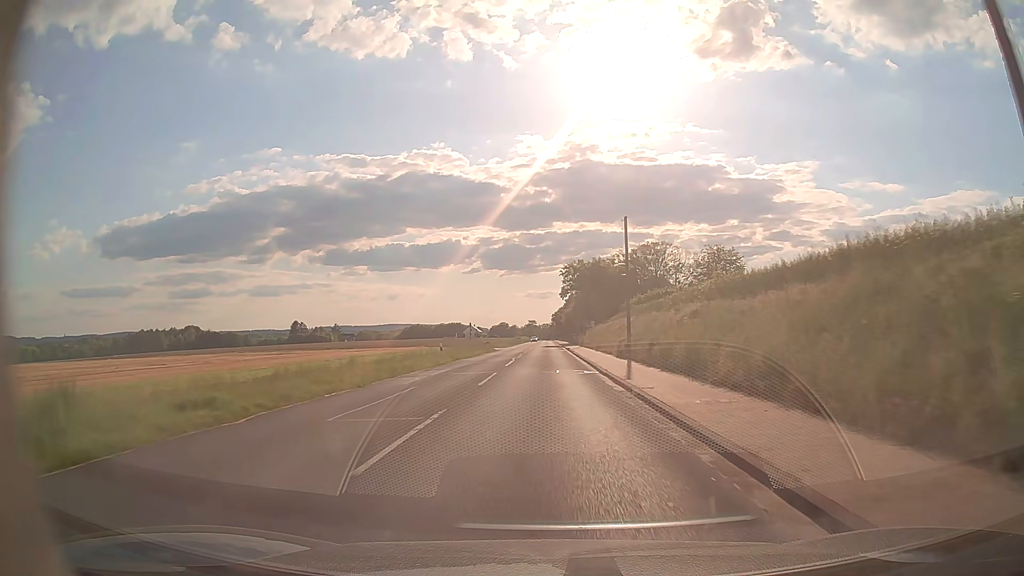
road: tertiary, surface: asphalt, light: Day
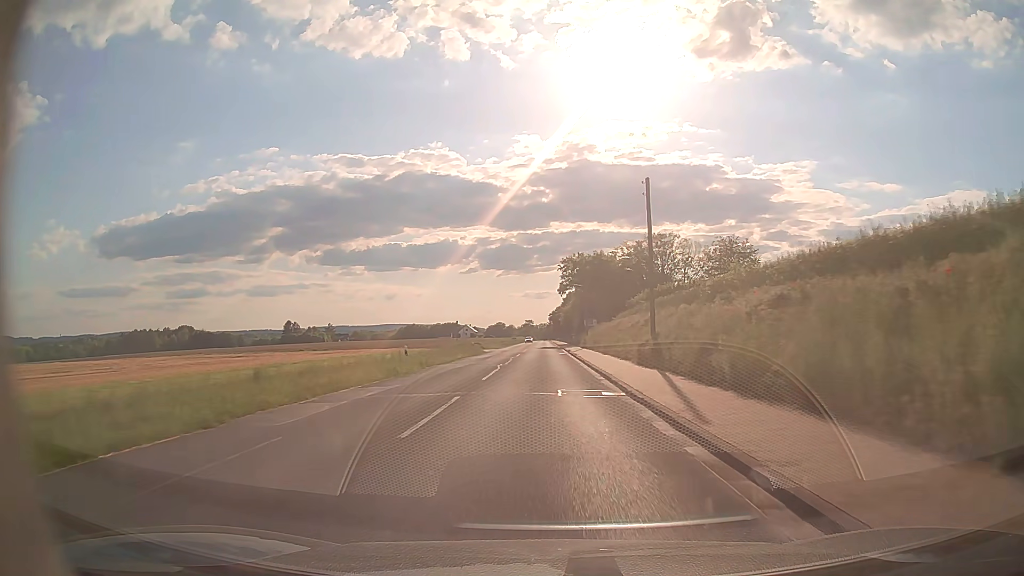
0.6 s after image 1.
(0.0, +9.6) m; 0°
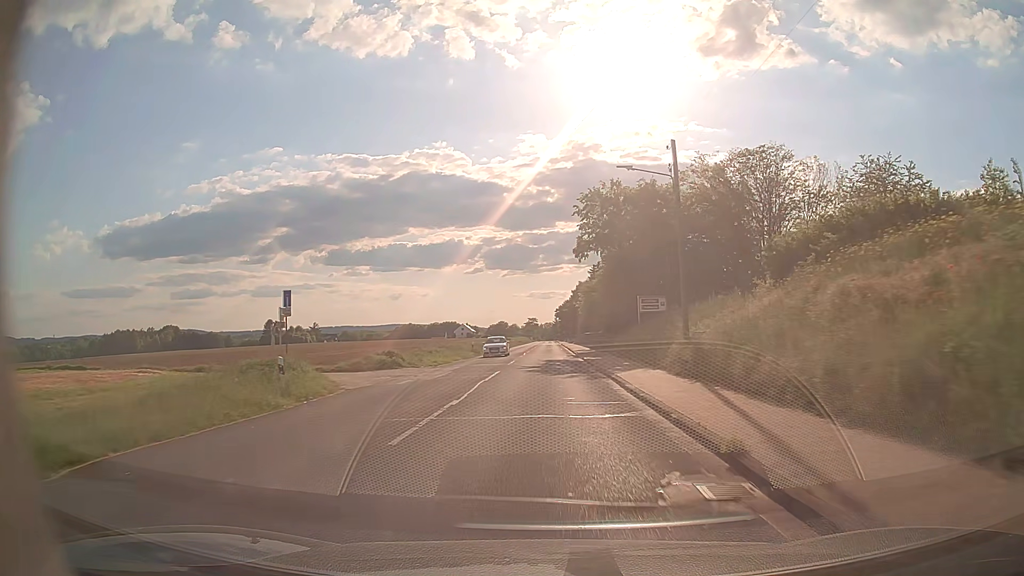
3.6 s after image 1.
(-0.1, +48.9) m; 0°
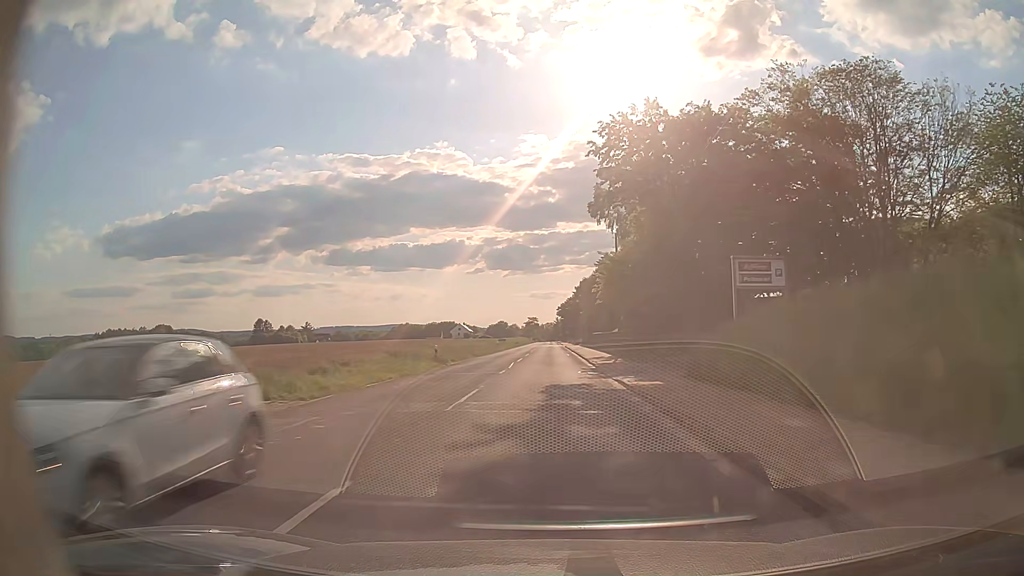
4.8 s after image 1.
(0.0, +19.8) m; 0°
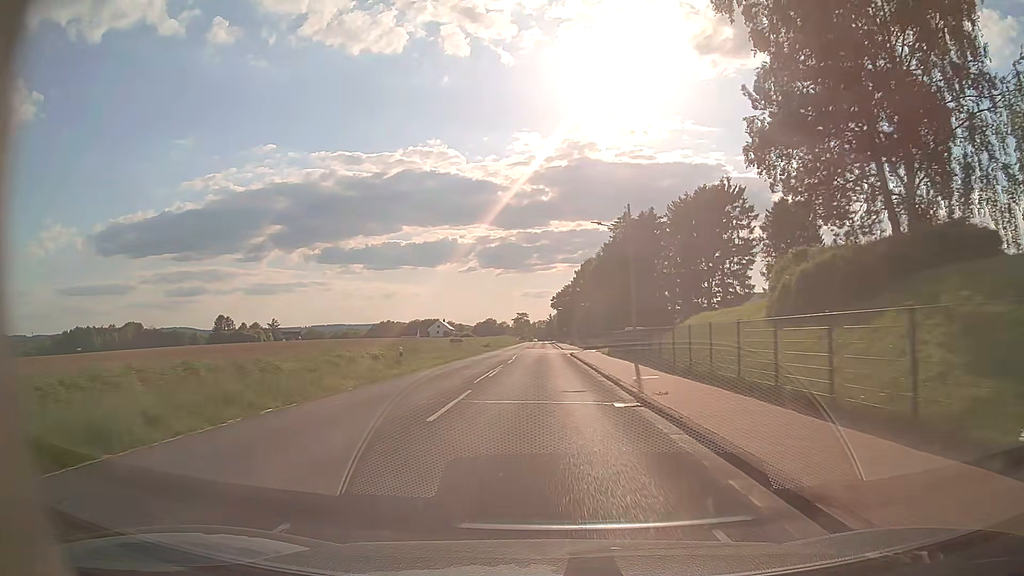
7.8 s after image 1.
(+0.2, +50.0) m; +1°
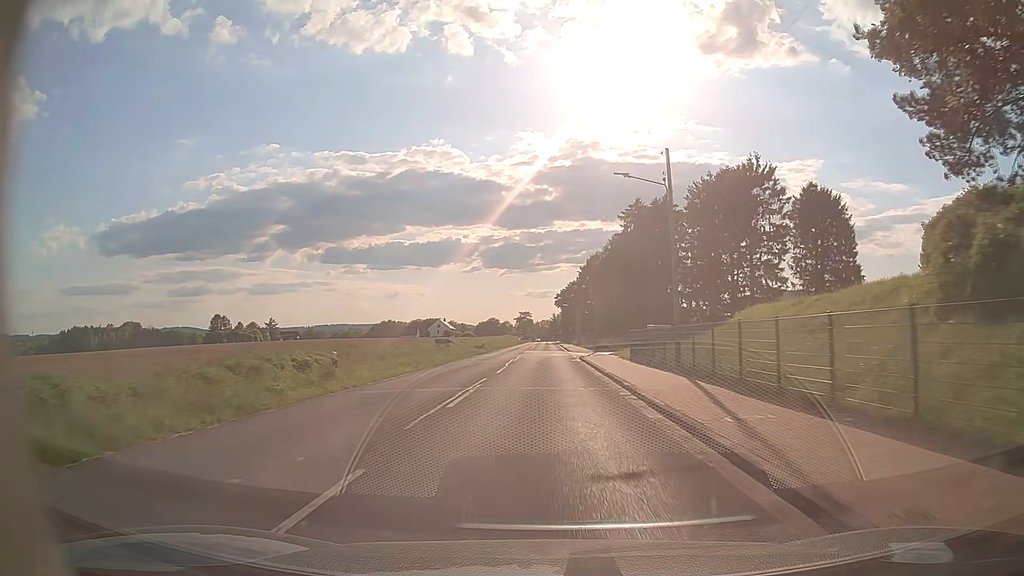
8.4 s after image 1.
(-0.1, +10.1) m; -1°
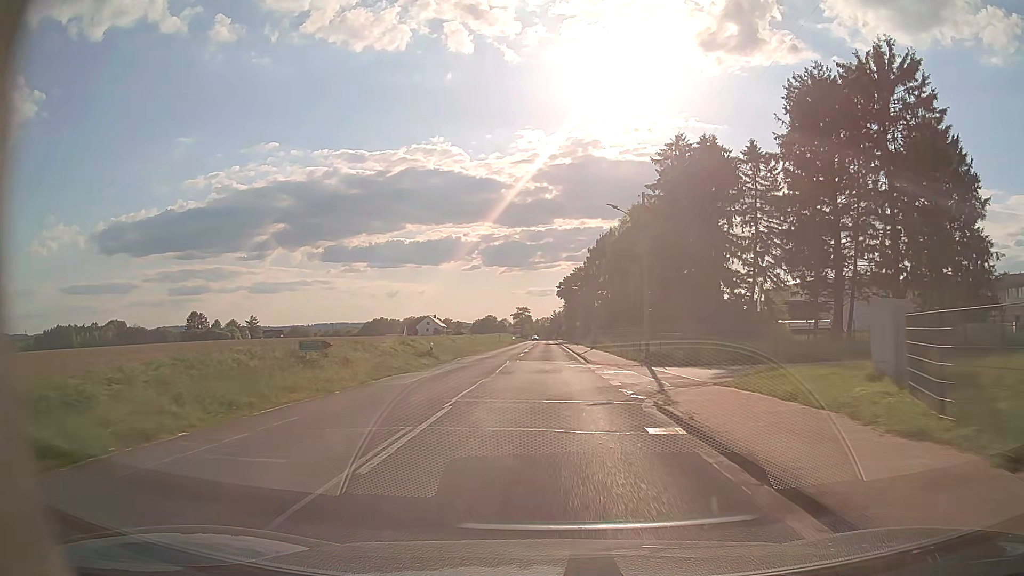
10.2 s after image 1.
(-0.1, +30.3) m; 0°
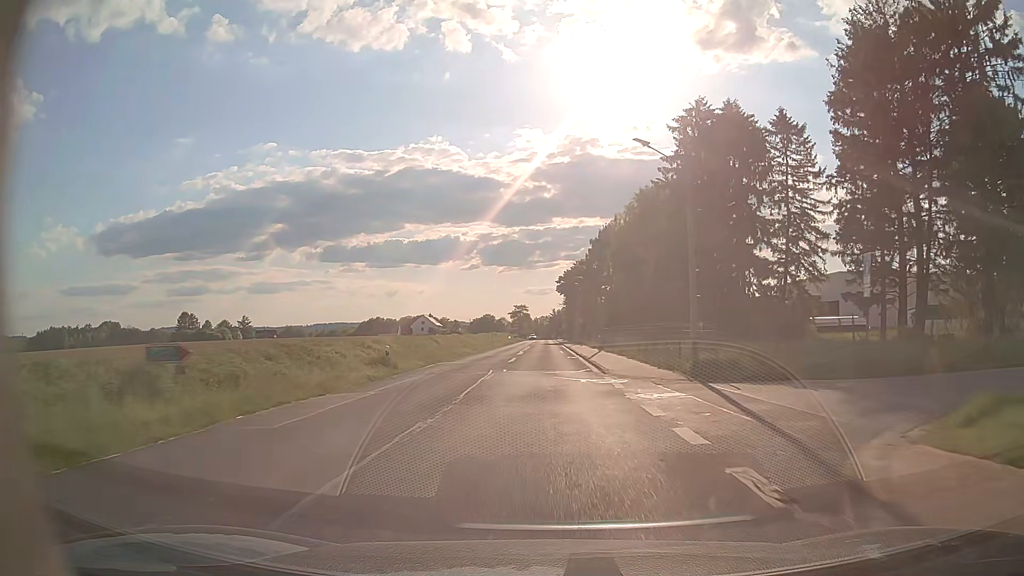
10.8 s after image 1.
(0.0, +10.1) m; 0°
(0, +10) (0, +20) (0, +30) (0, +40) (0, +50) (0, +60) (0, +70) (0, +80) (0, +90) (0, +100) m
